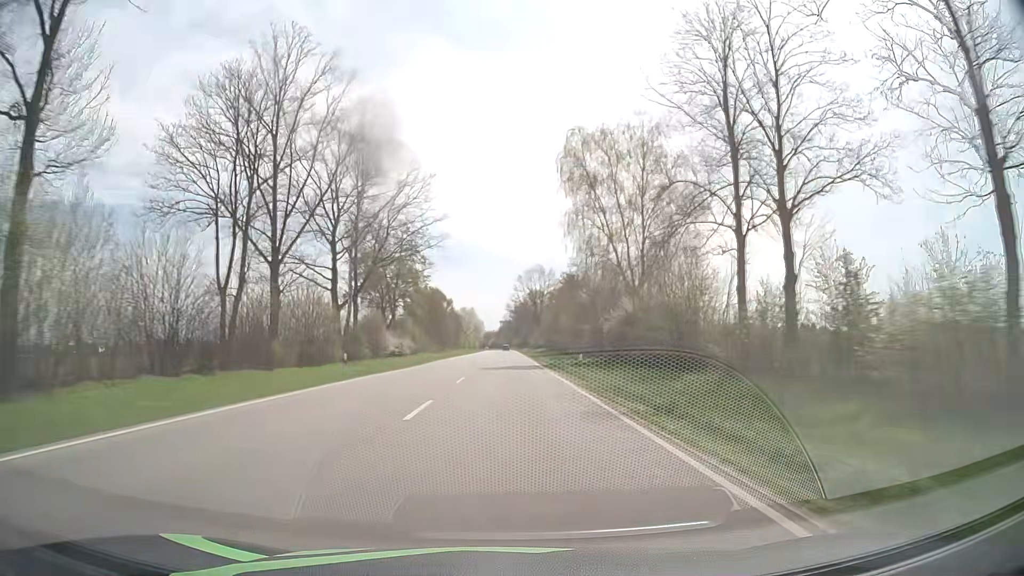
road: primary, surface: asphalt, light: Day
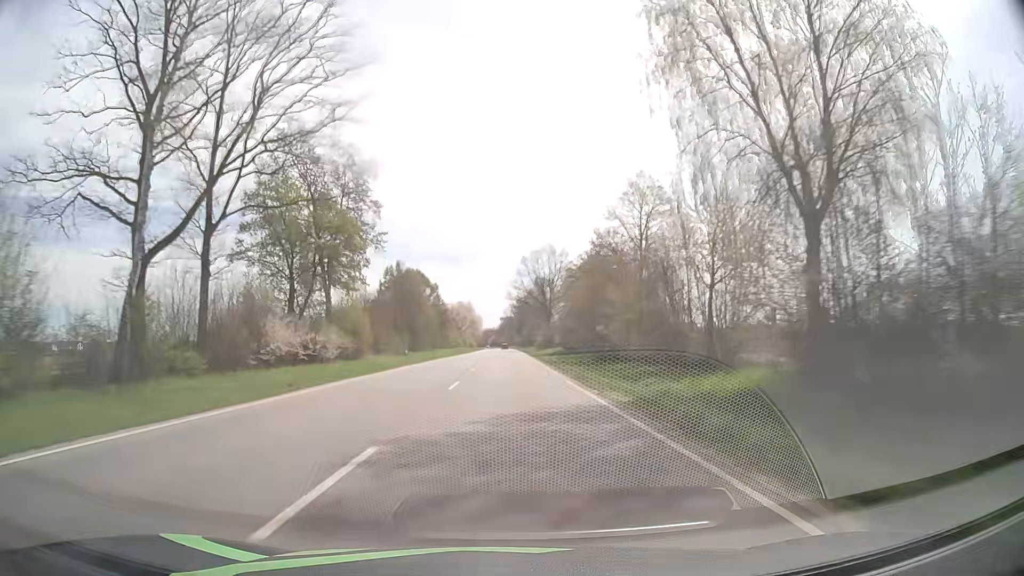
(0.0, +31.5) m; 0°
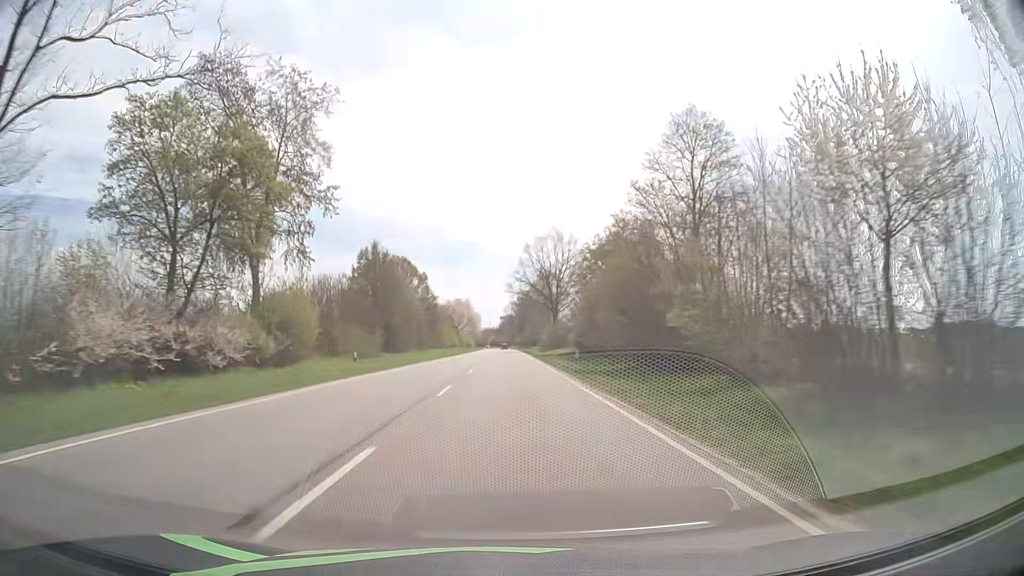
(+0.1, +15.8) m; 0°
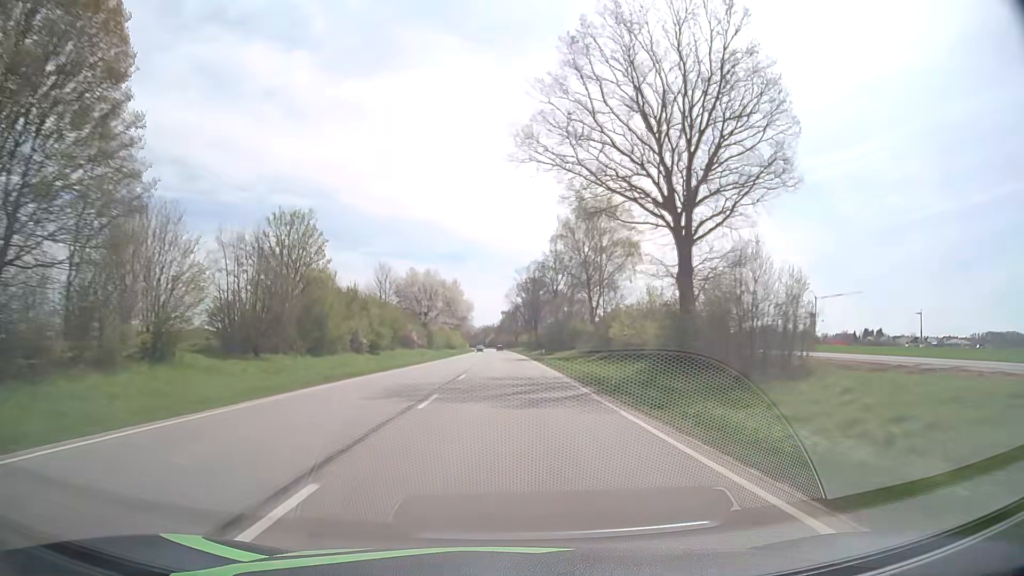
(-0.2, +79.3) m; 0°
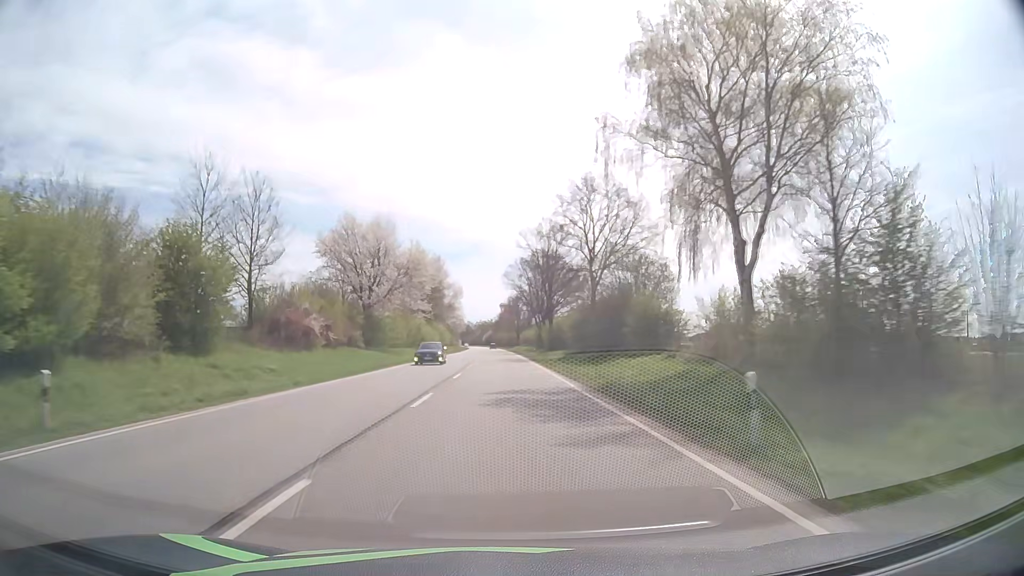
(+0.2, +47.7) m; 0°
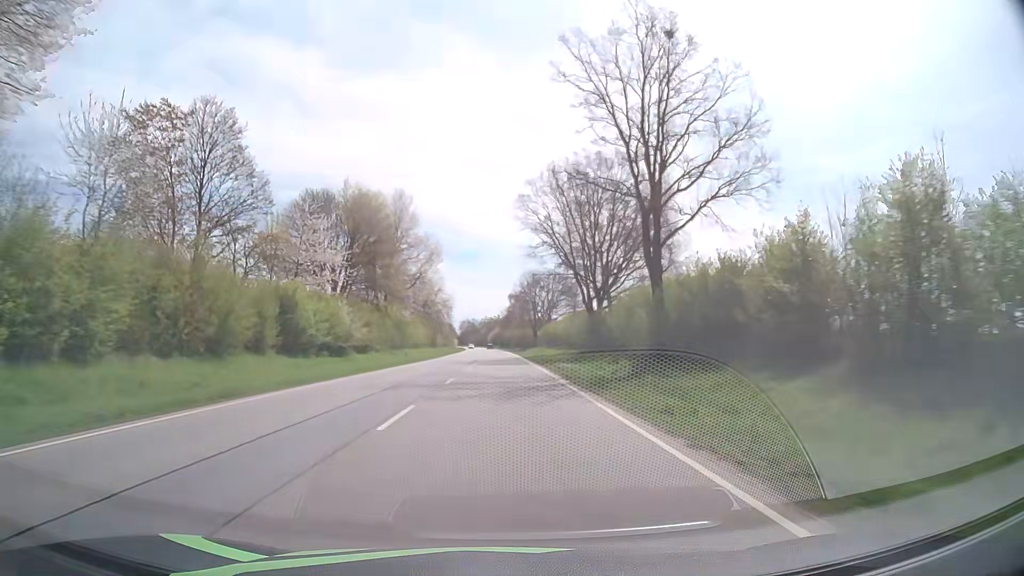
(-0.3, +63.9) m; 0°
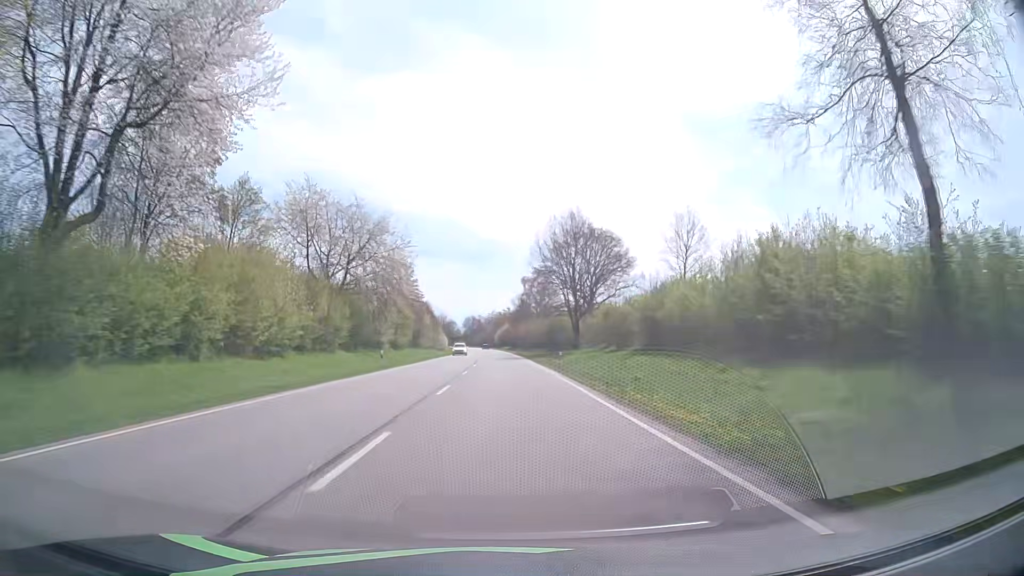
(-0.8, +64.1) m; -1°
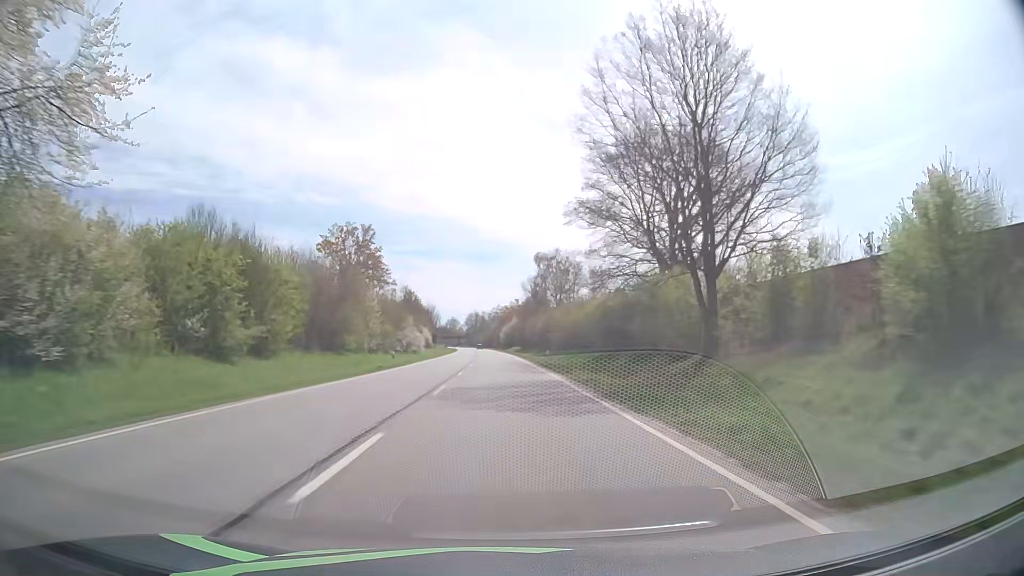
(-0.3, +48.2) m; -1°
(0, +10) (0, +20) (0, +30) (0, +40) (0, +50) (0, +60) (-1, +70) (-1, +80) (-1, +90) (-2, +100) m
